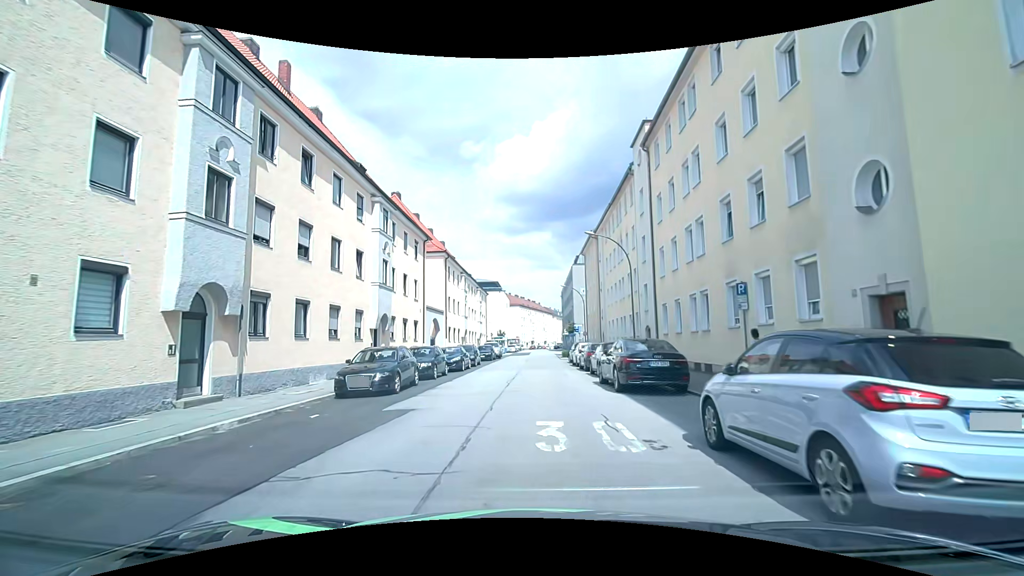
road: tertiary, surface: asphalt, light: Day
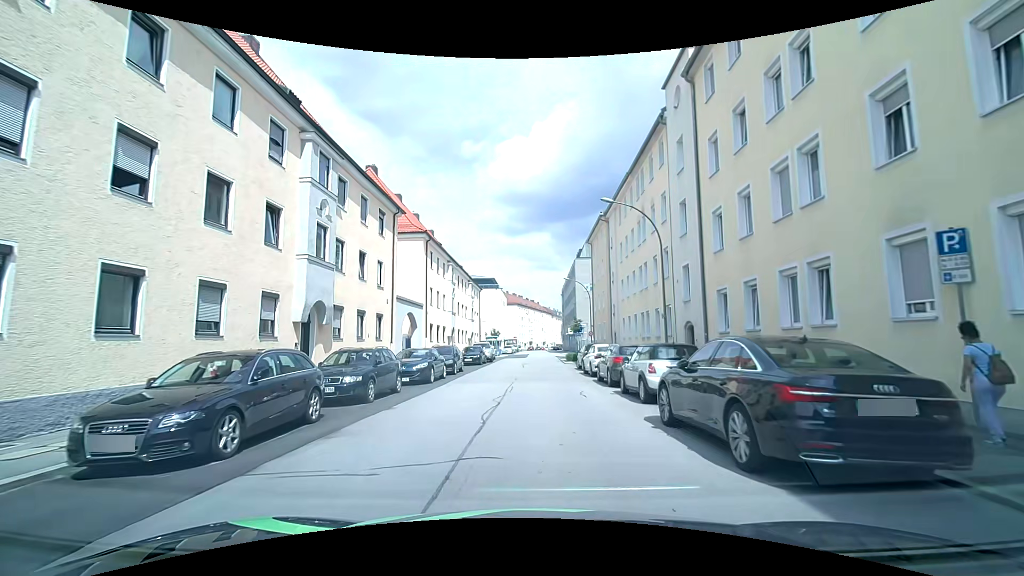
(+0.1, +8.2) m; +2°
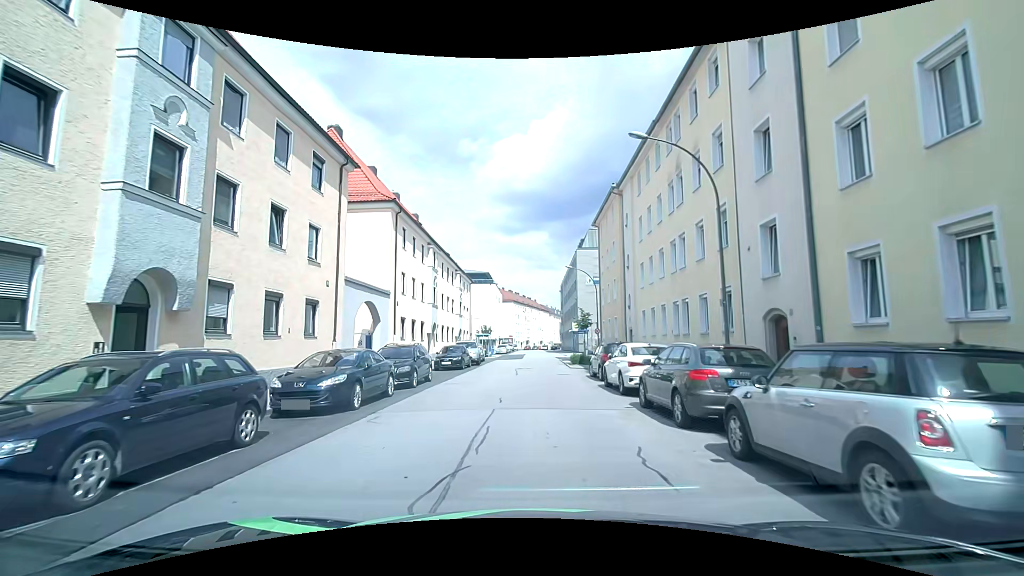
(-0.1, +8.1) m; -1°
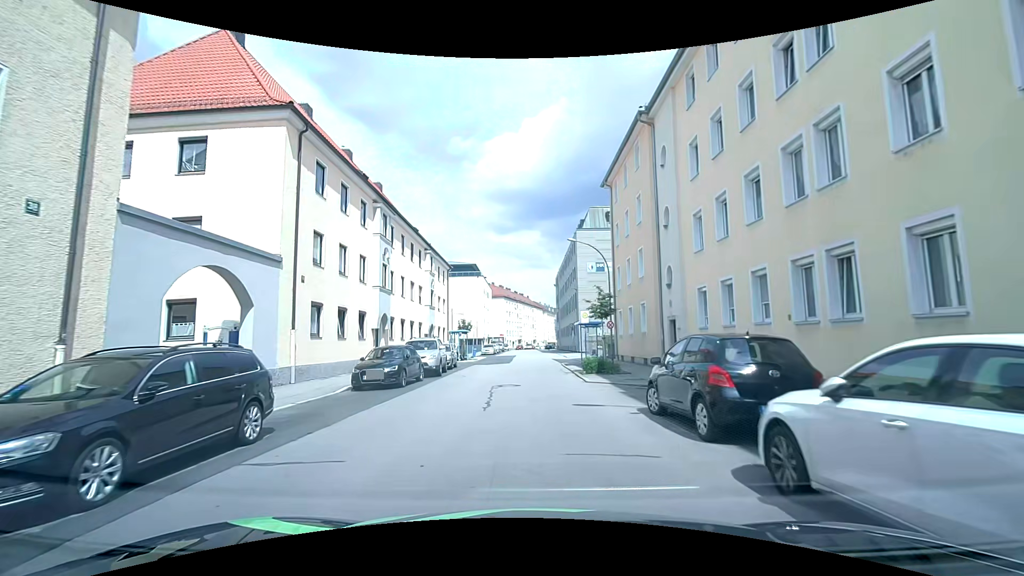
(+0.3, +12.1) m; +1°
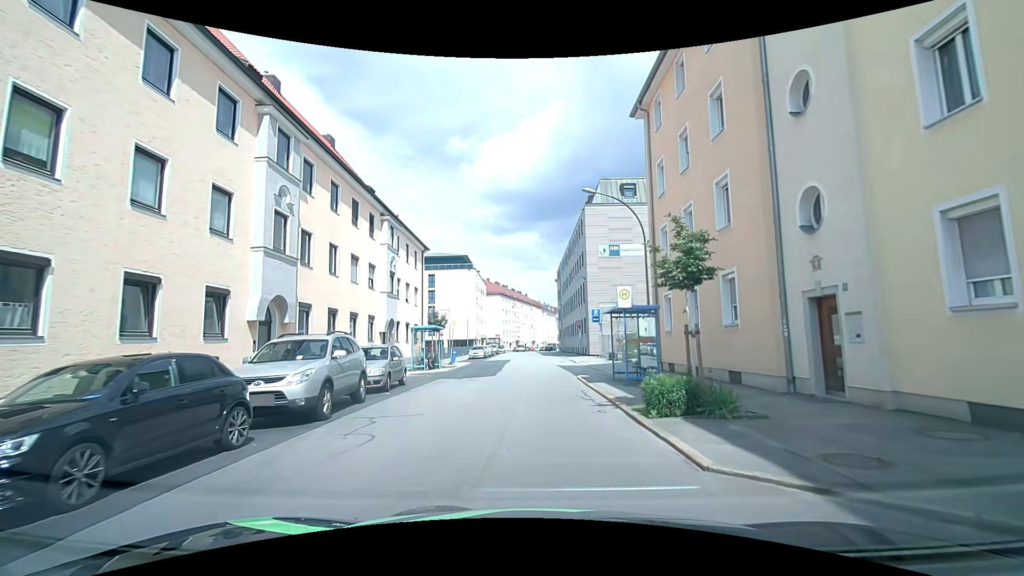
(+0.3, +12.0) m; +2°
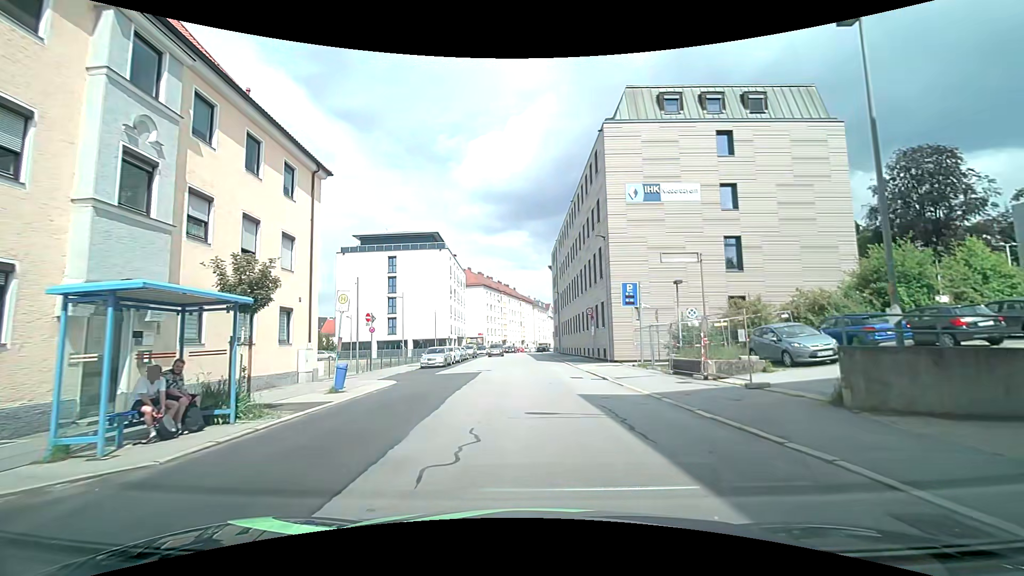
(-0.1, +19.8) m; +1°
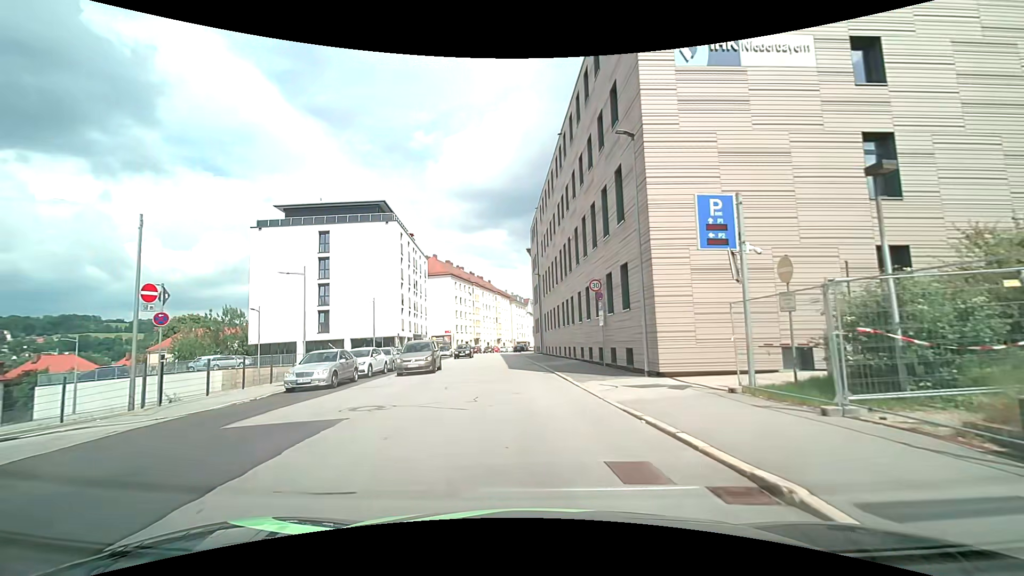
(+0.5, +15.9) m; +3°
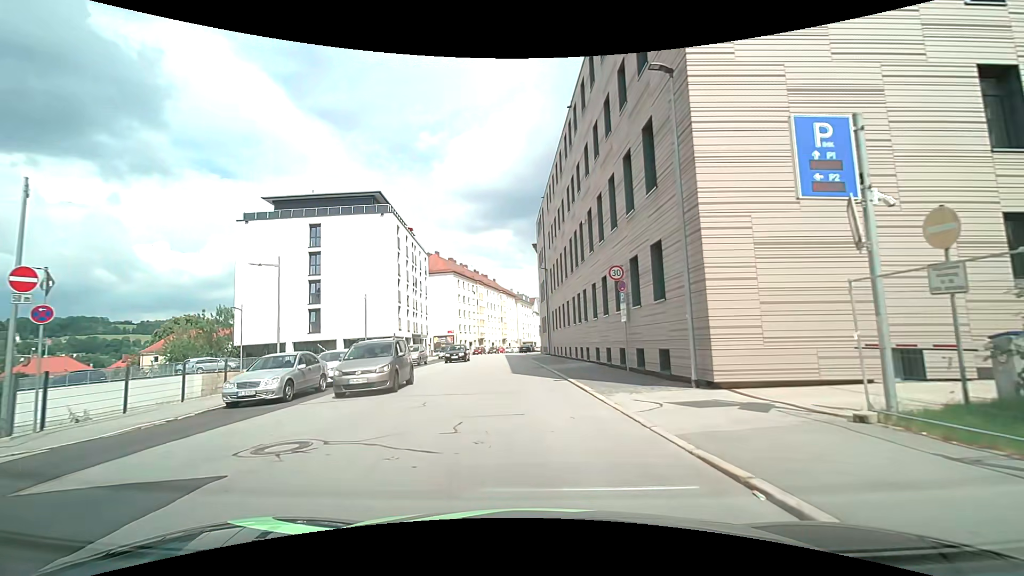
(0.0, +4.0) m; -1°
